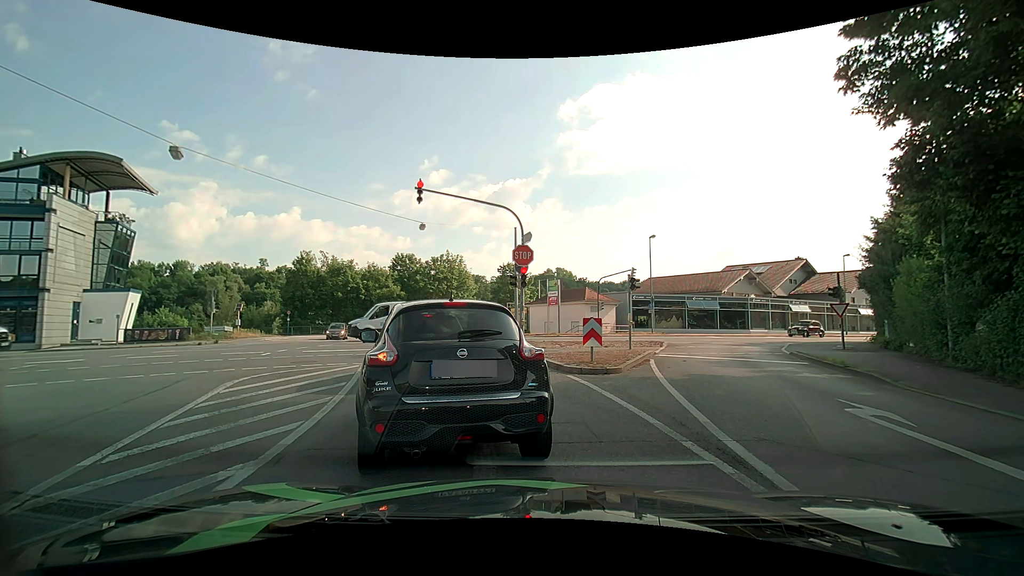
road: tertiary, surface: asphalt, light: Day
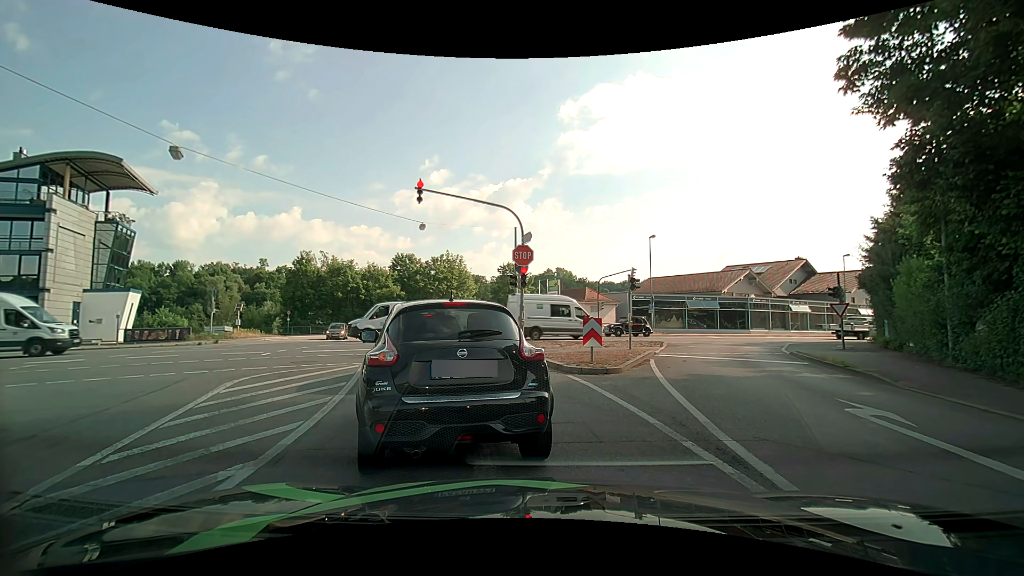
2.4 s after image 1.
(0.0, 0.0) m; 0°
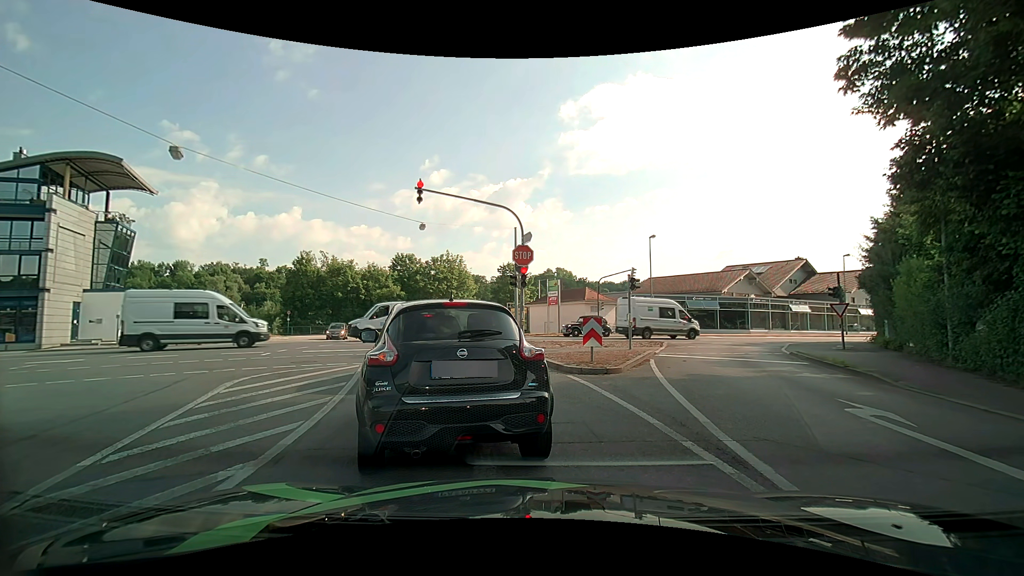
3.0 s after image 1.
(0.0, 0.0) m; 0°
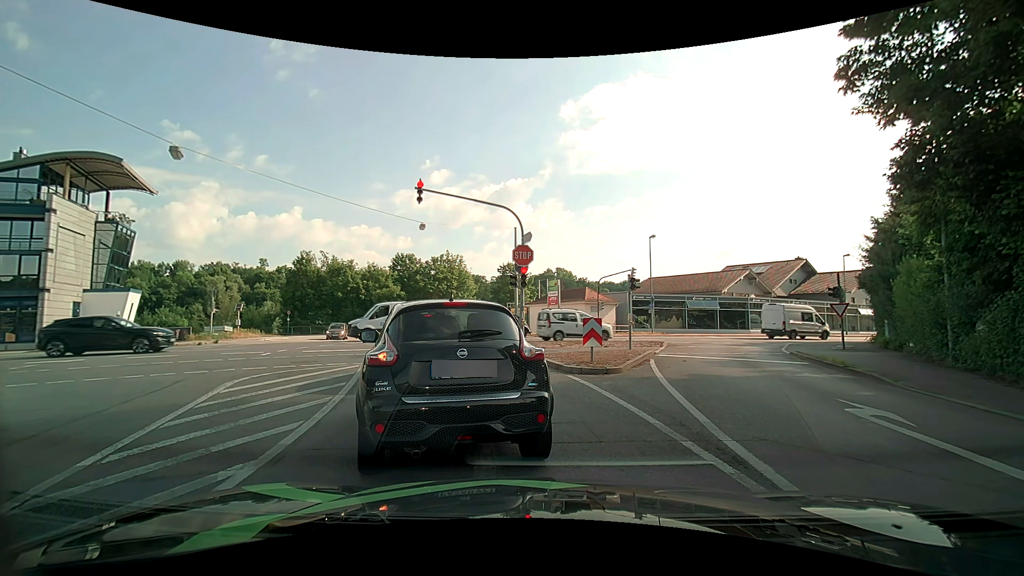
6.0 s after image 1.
(0.0, 0.0) m; 0°
